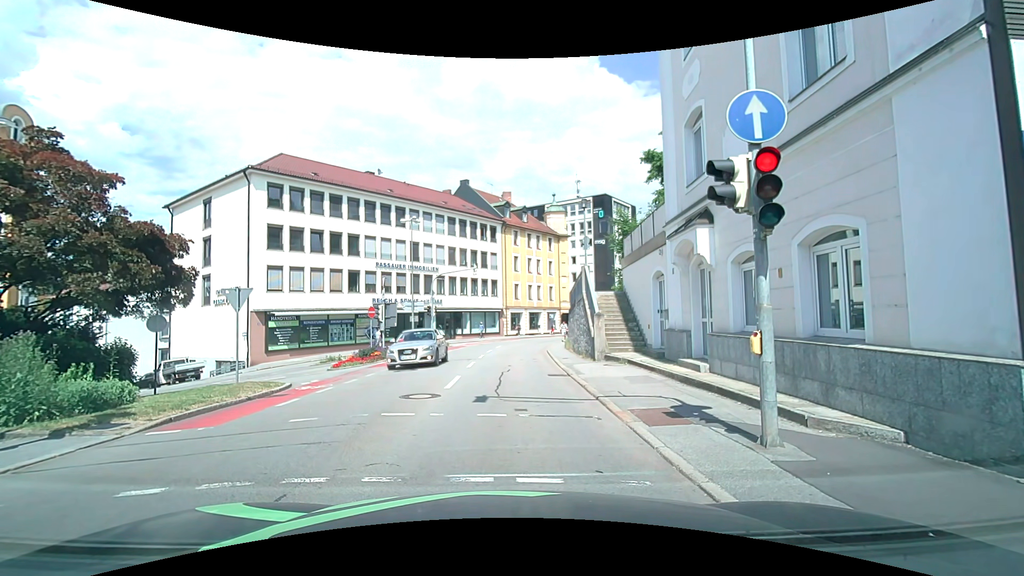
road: tertiary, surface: asphalt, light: Day
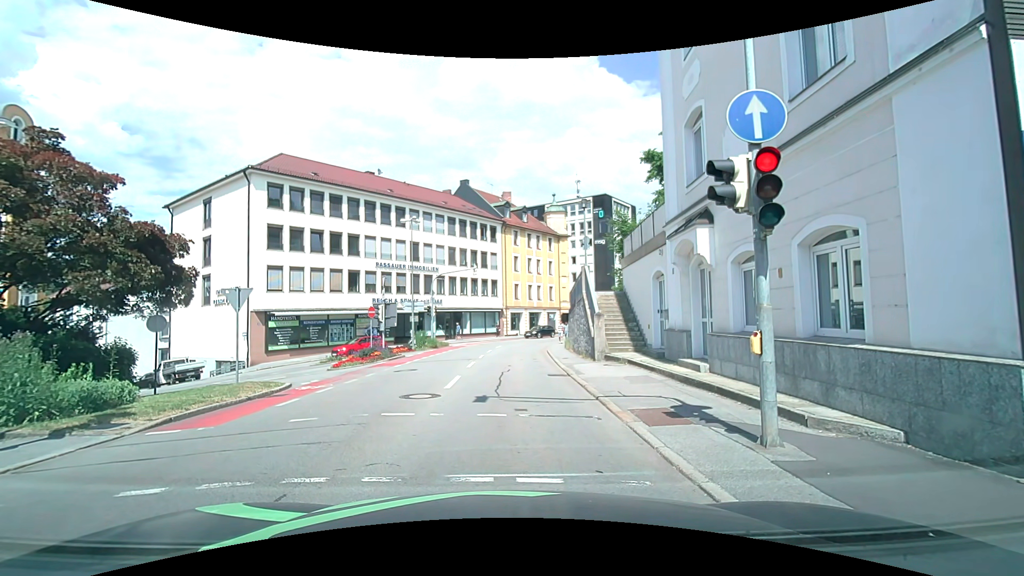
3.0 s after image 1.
(0.0, 0.0) m; 0°
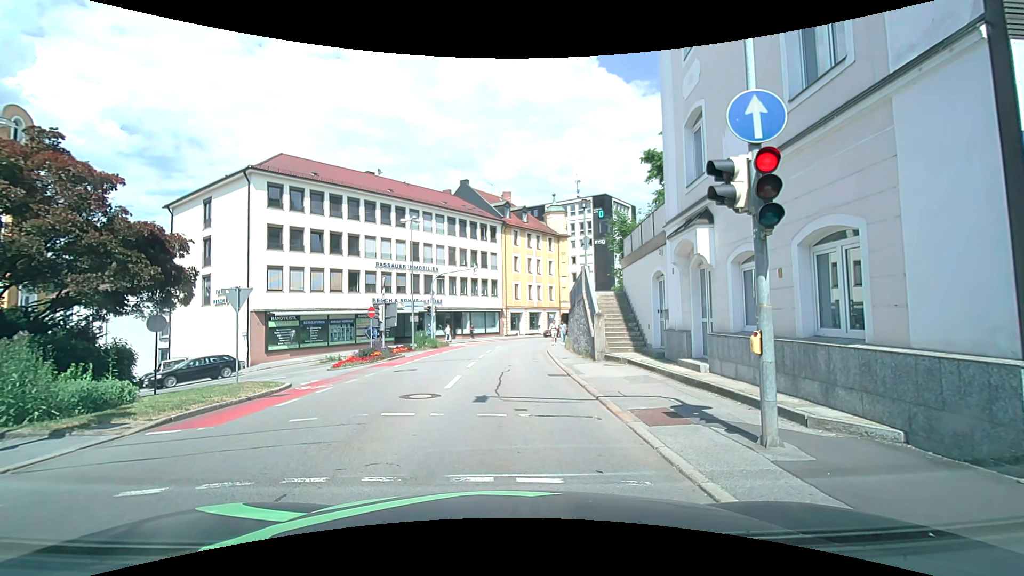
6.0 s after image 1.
(0.0, 0.0) m; 0°
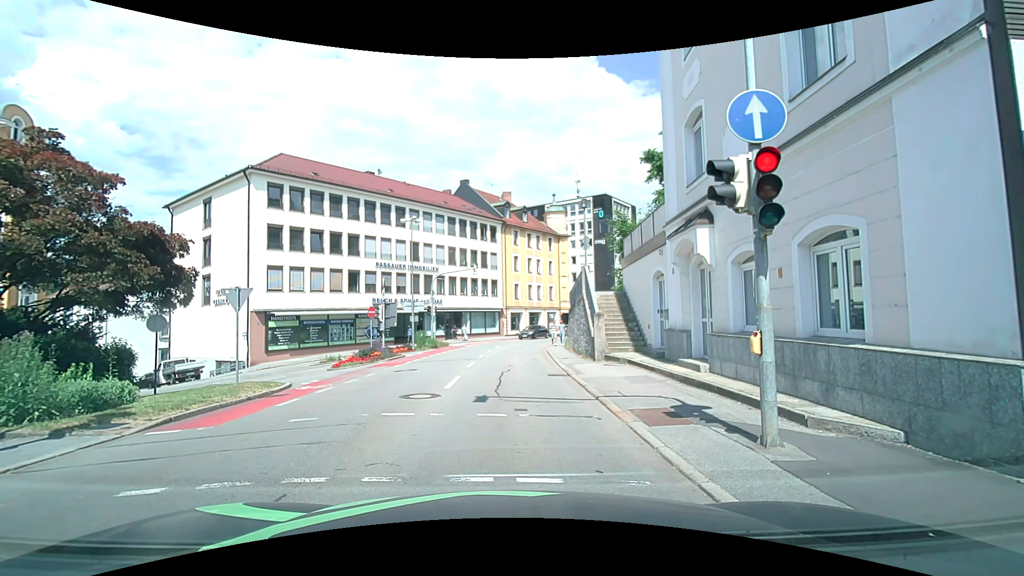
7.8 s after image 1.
(0.0, 0.0) m; 0°
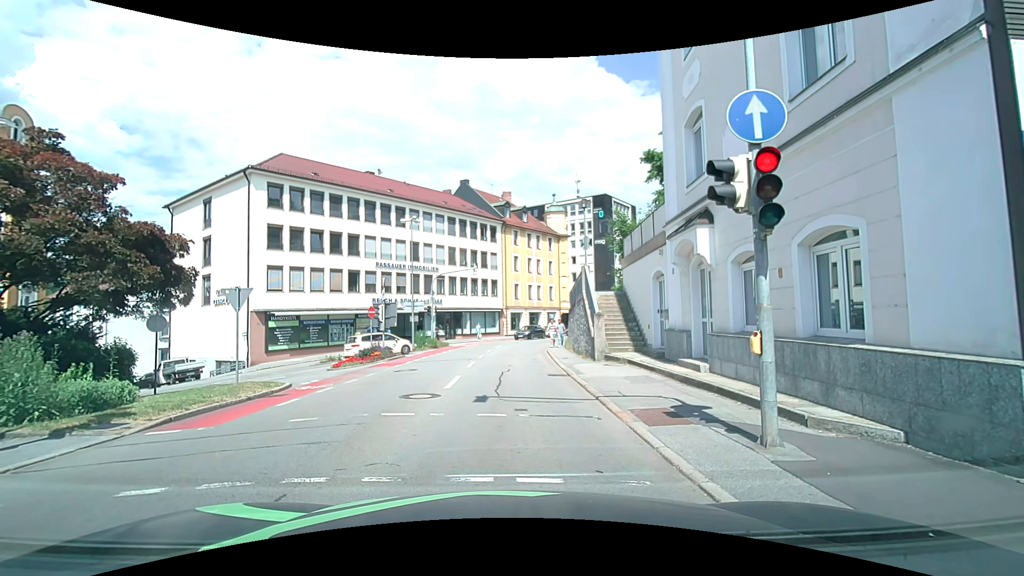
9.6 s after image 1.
(0.0, 0.0) m; 0°
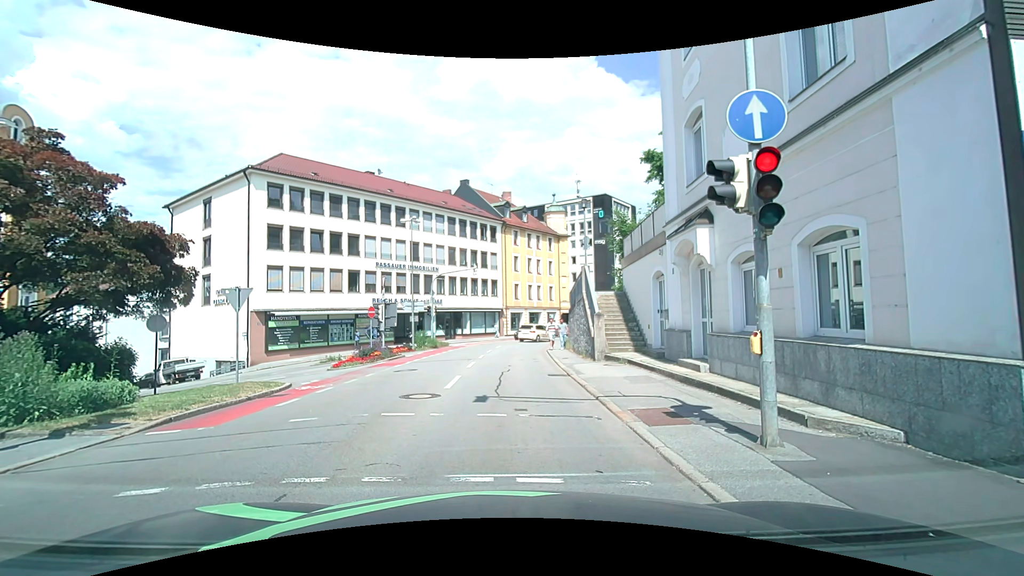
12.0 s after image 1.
(0.0, 0.0) m; 0°
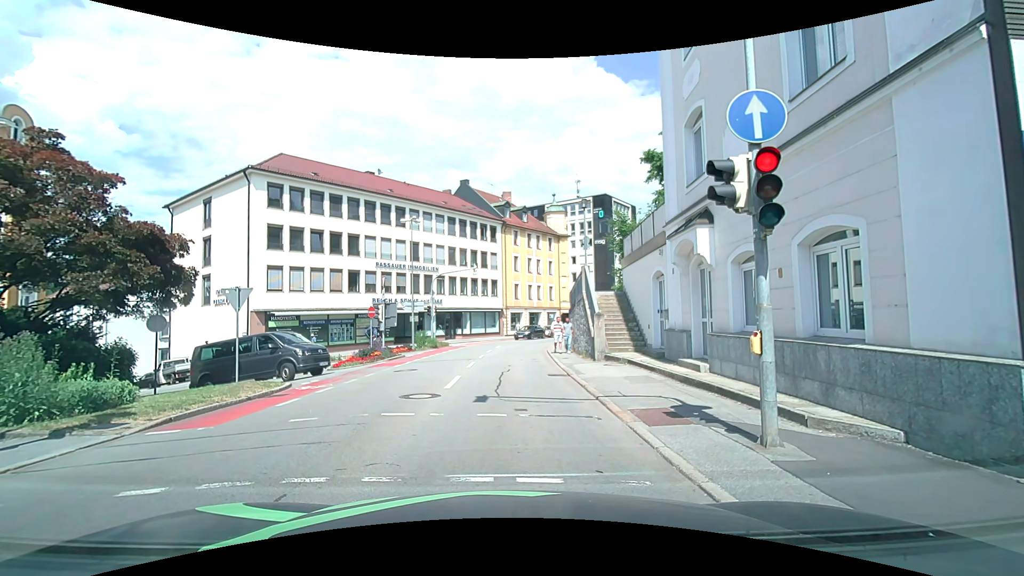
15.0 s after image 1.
(0.0, 0.0) m; 0°
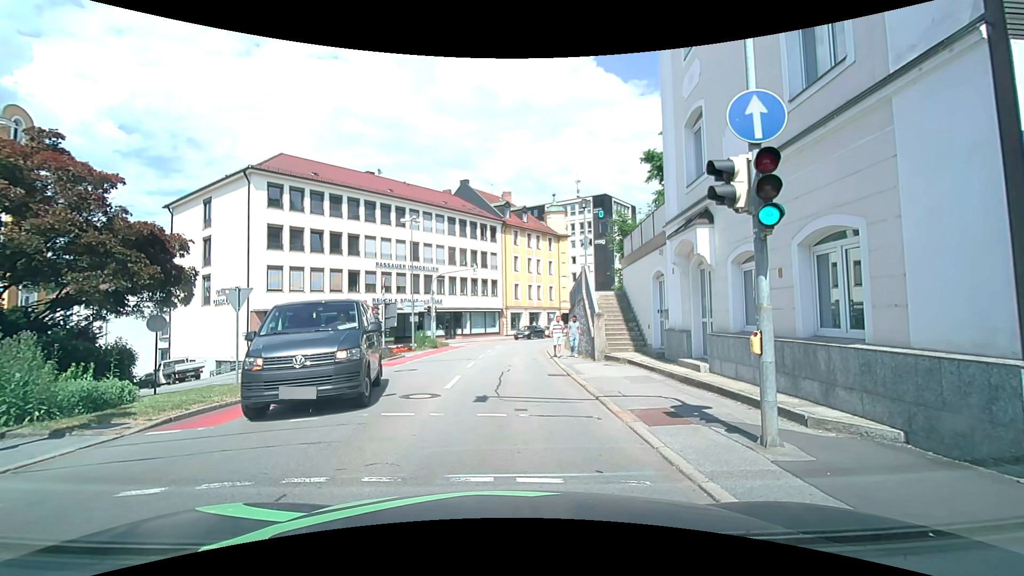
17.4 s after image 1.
(0.0, 0.0) m; 0°
